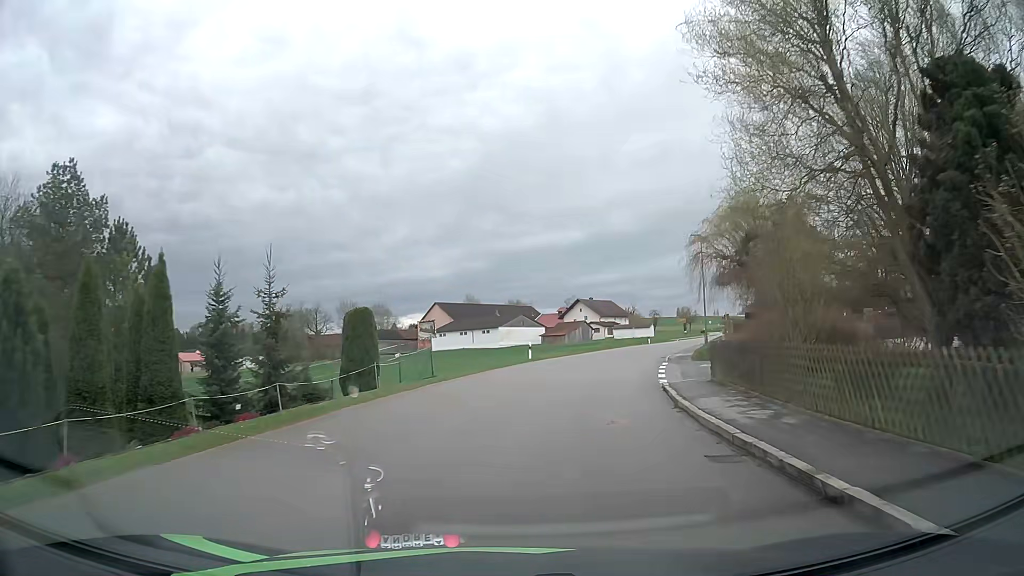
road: tertiary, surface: asphalt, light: Day
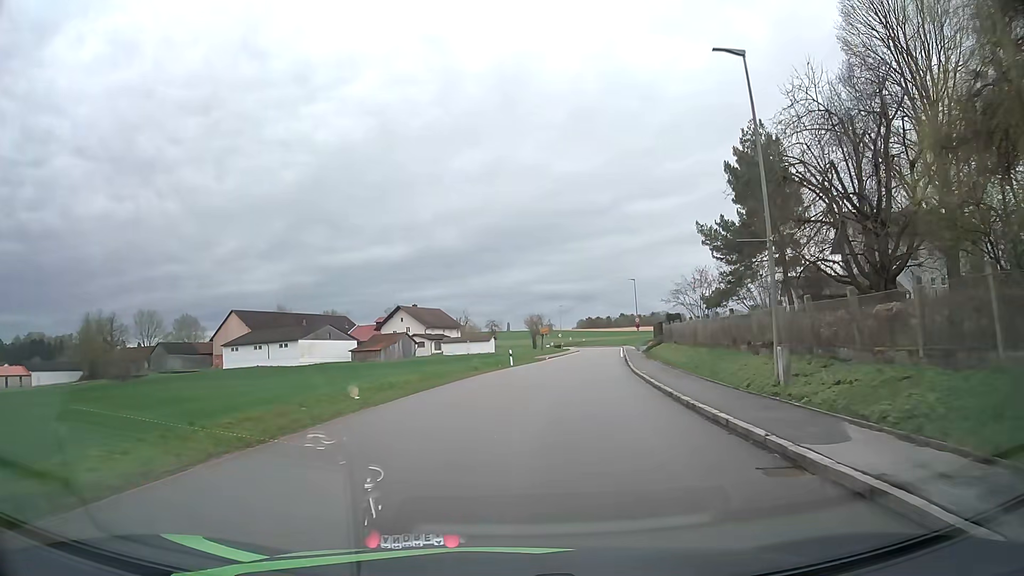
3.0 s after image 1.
(+4.3, +33.3) m; +15°
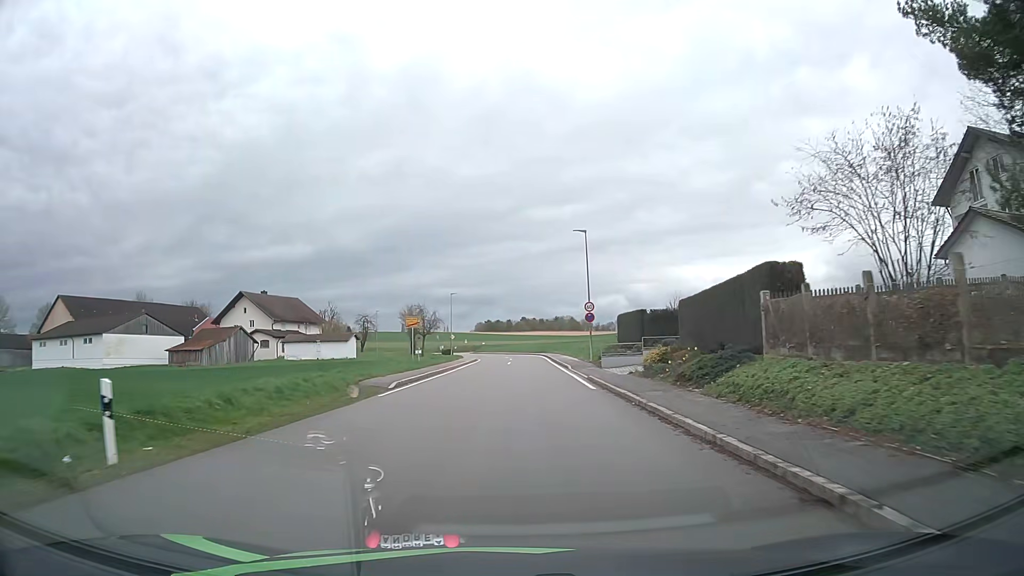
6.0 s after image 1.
(+3.7, +36.3) m; +9°
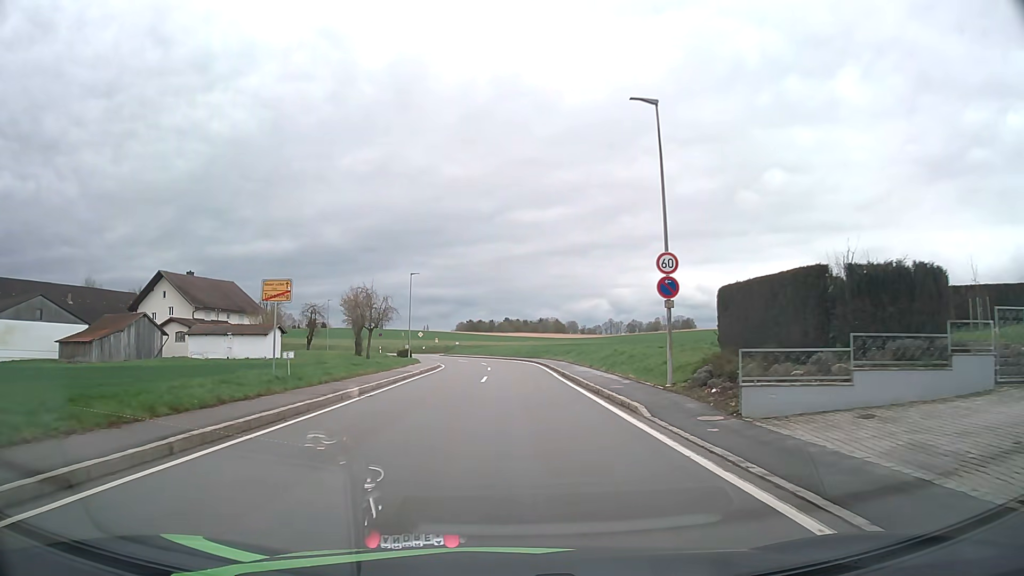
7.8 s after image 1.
(+0.4, +22.8) m; +2°
(0, +10) (0, +20) (0, +30) (0, +40) (0, +50) (-2, +60) (-4, +70) (-7, +79) (-11, +88) (-17, +97) m
